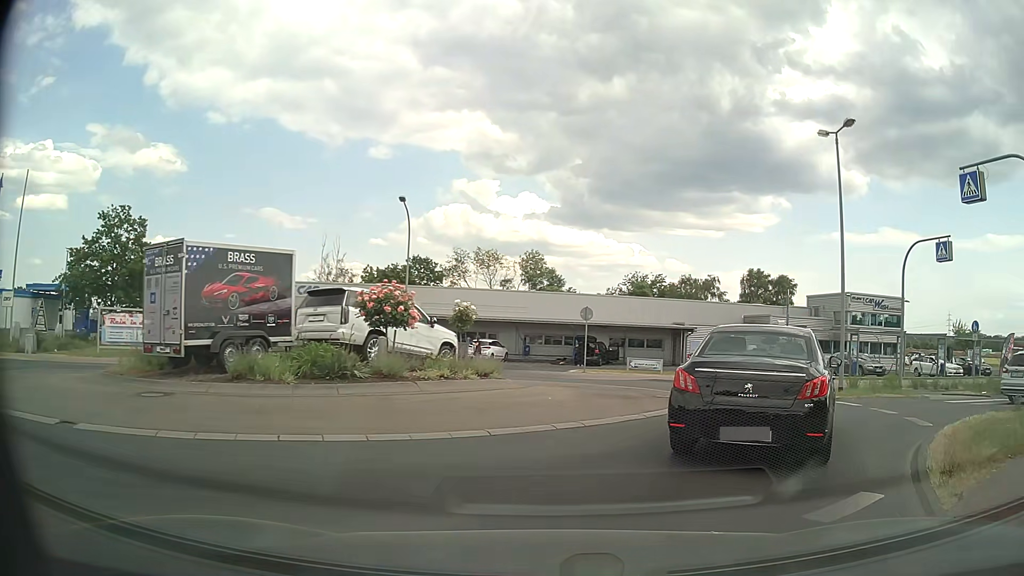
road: unclassified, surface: asphalt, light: Day
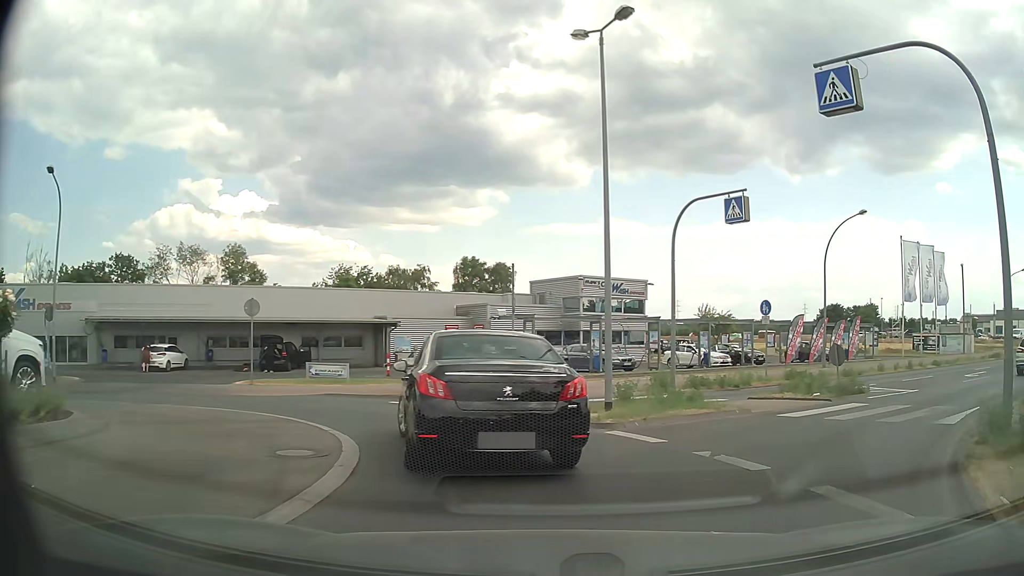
(+1.6, +6.9) m; +26°
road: tertiary
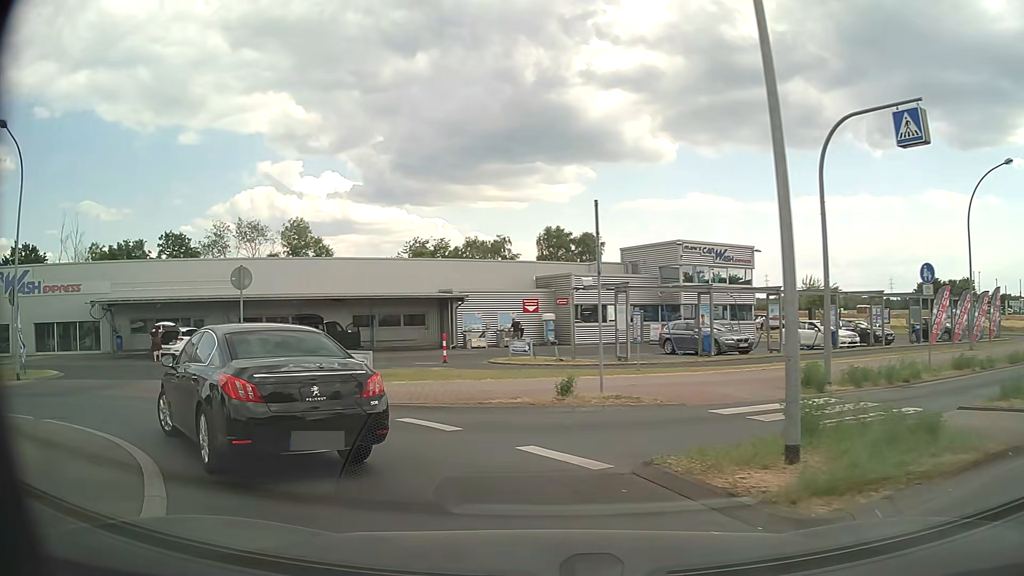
(-0.1, +6.7) m; -9°
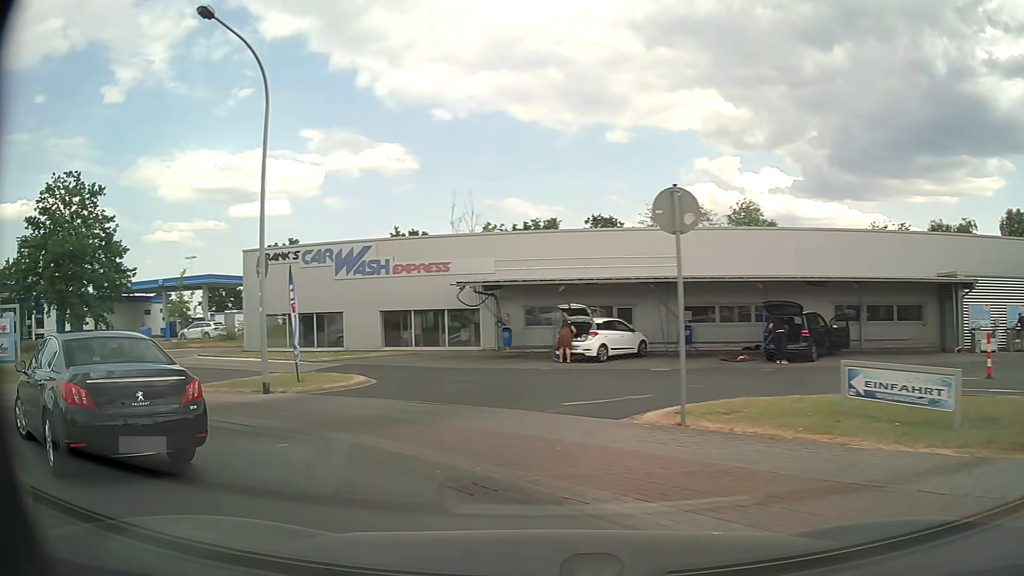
(-2.9, +8.9) m; -40°
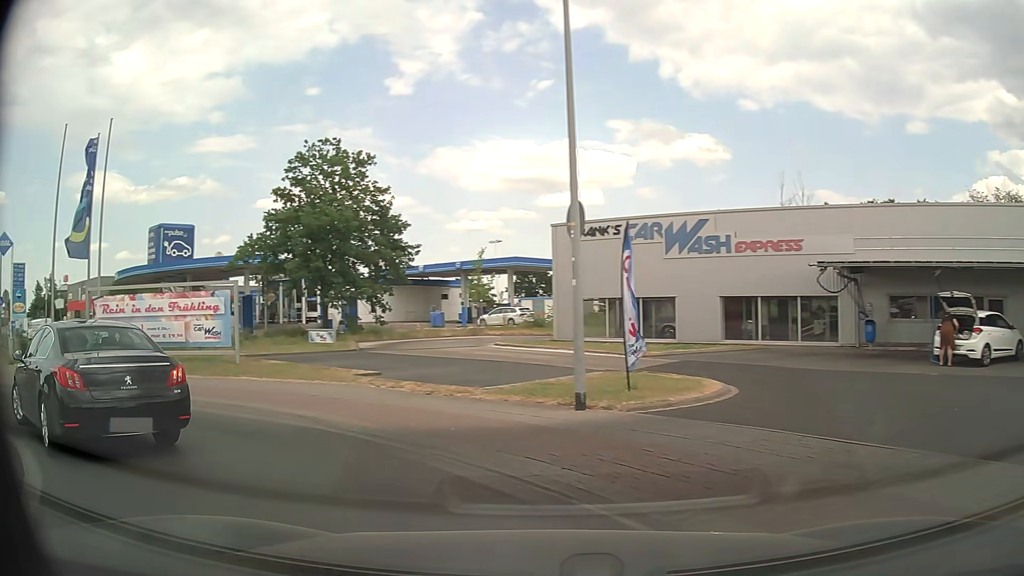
(-1.0, +4.7) m; -25°
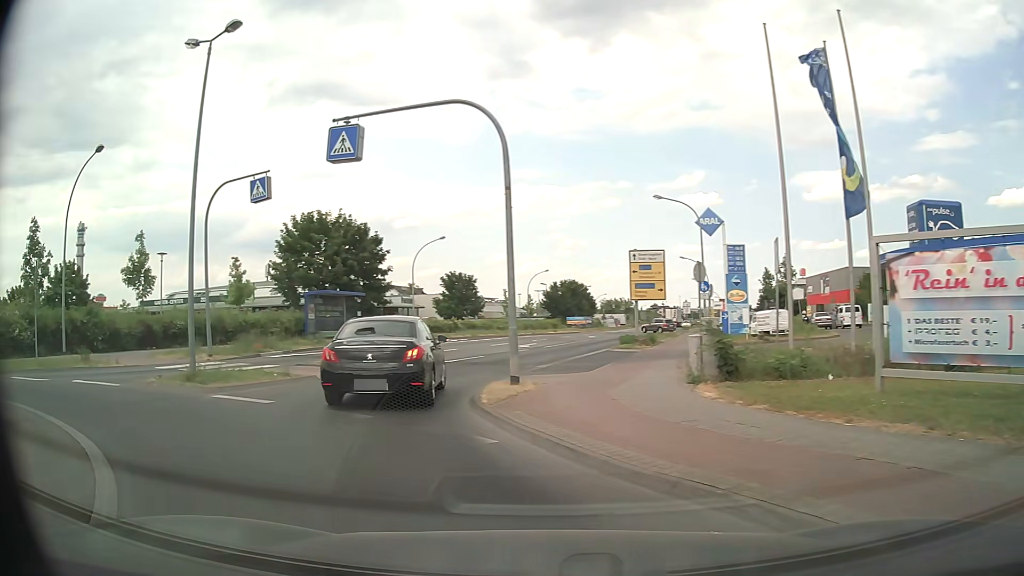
(-6.2, +9.4) m; -63°
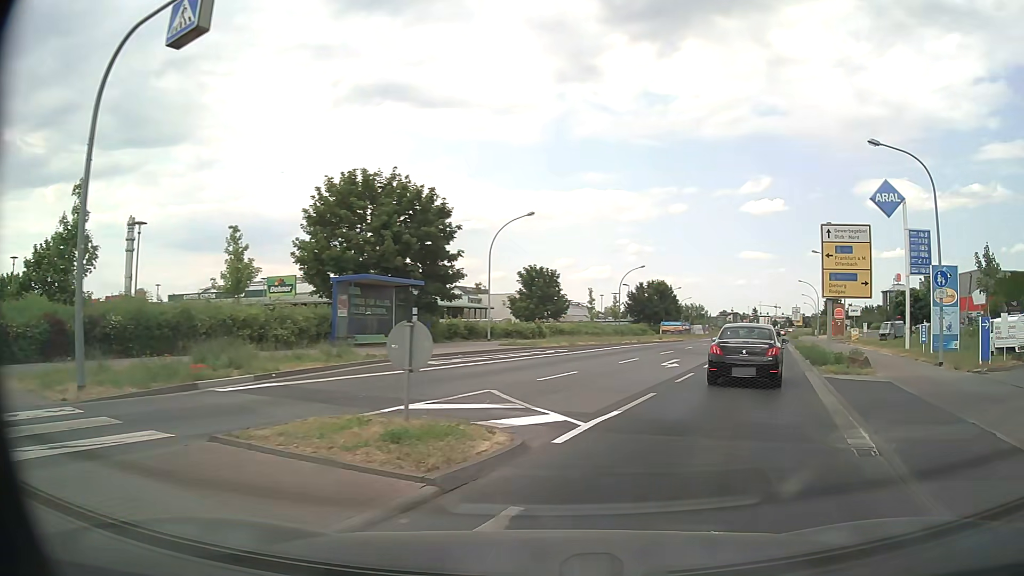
(-3.3, +13.1) m; -6°
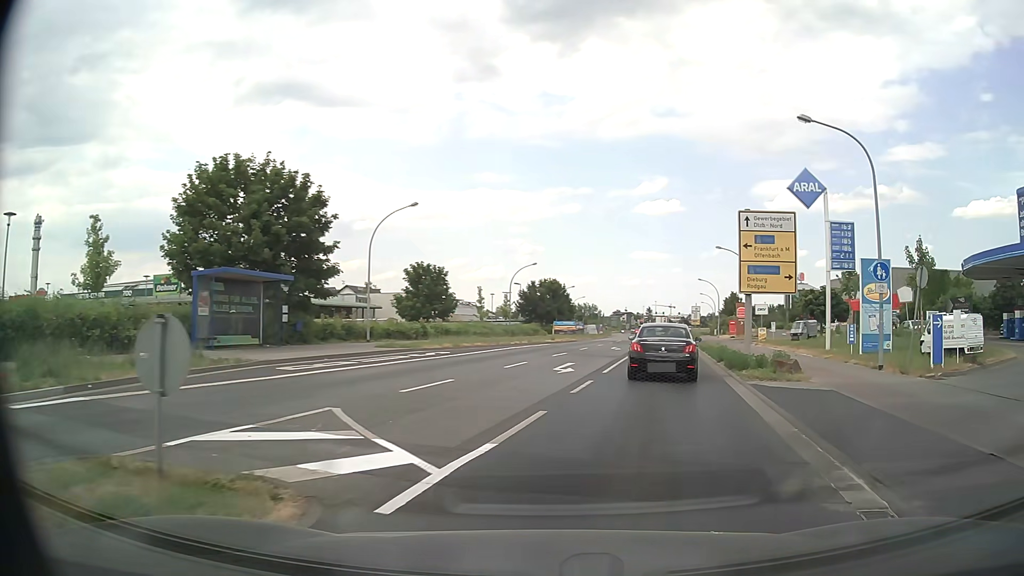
(+0.3, +3.1) m; +10°
(+1, +10) (+3, +20) (+5, +30) (+6, +39) (+8, +49) (+10, +59) (+12, +69) (+14, +79) (+16, +89) (+18, +98) m
